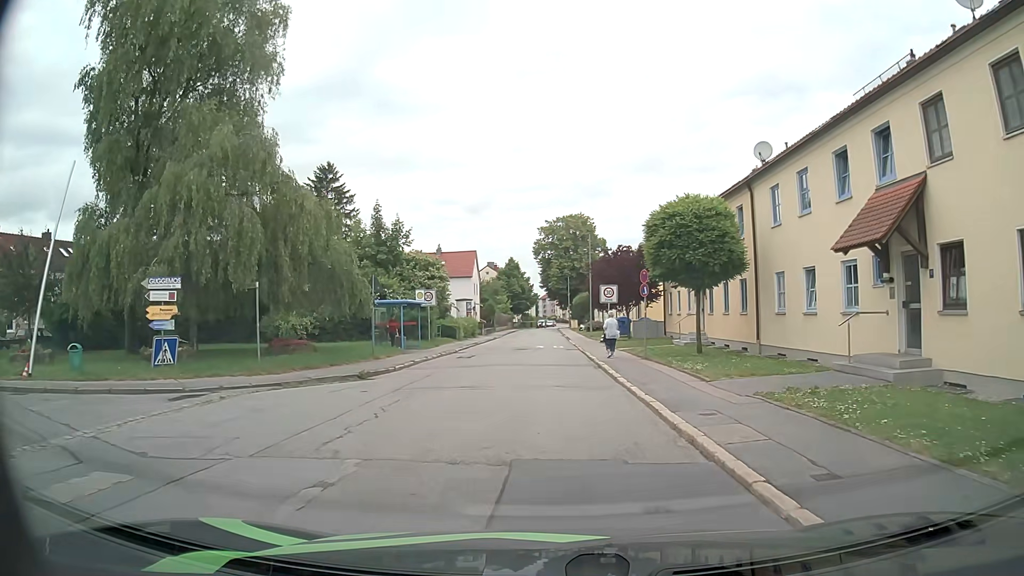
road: residential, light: Day
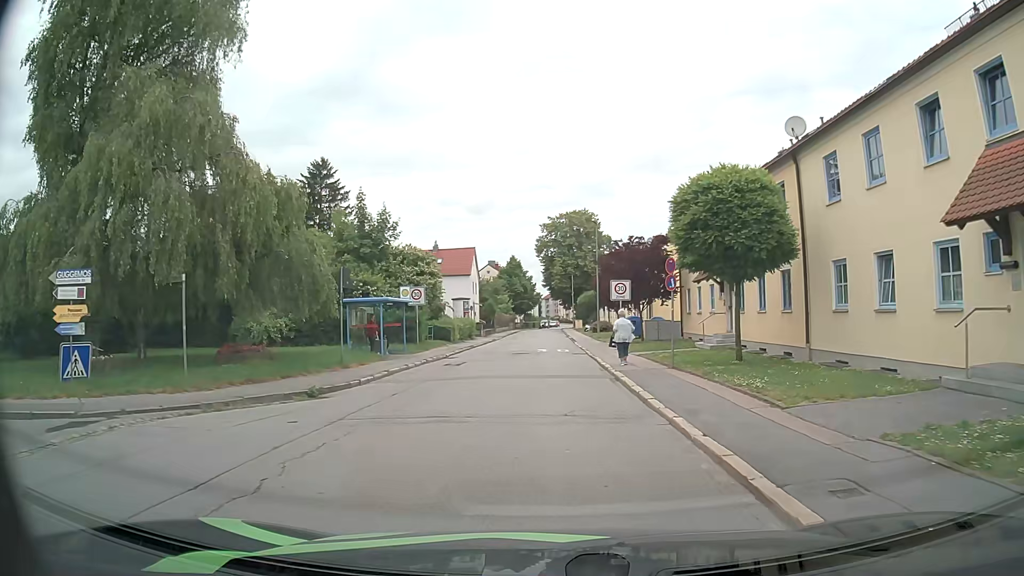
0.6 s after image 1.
(0.0, +4.2) m; 0°
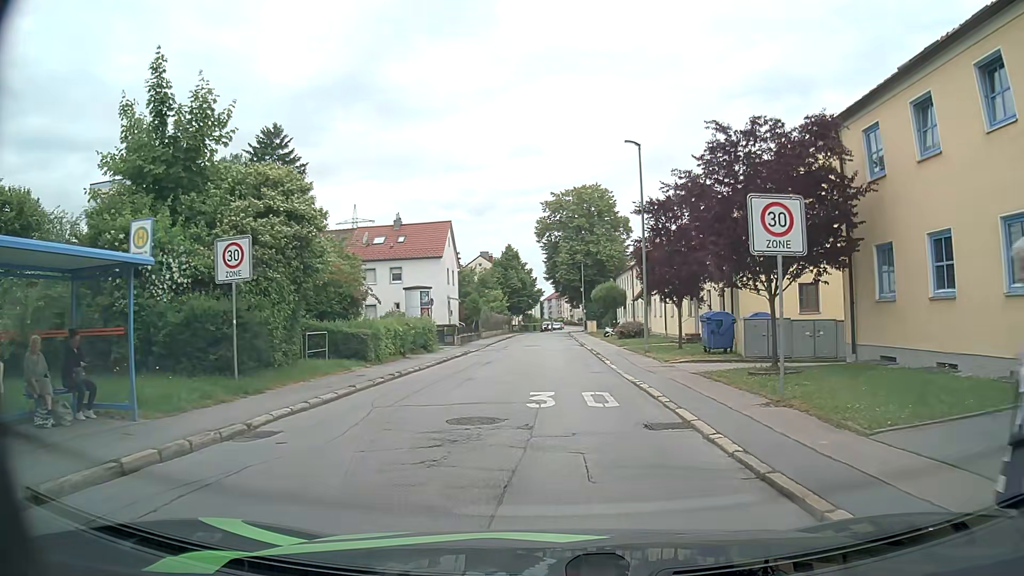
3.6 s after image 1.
(-0.2, +20.5) m; -1°
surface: asphalt
(0, +10) (0, +20) (0, +30) (+1, +40) (+1, +50) (+1, +60) (+1, +70) (+1, +80) (+1, +90) (+2, +100) m
